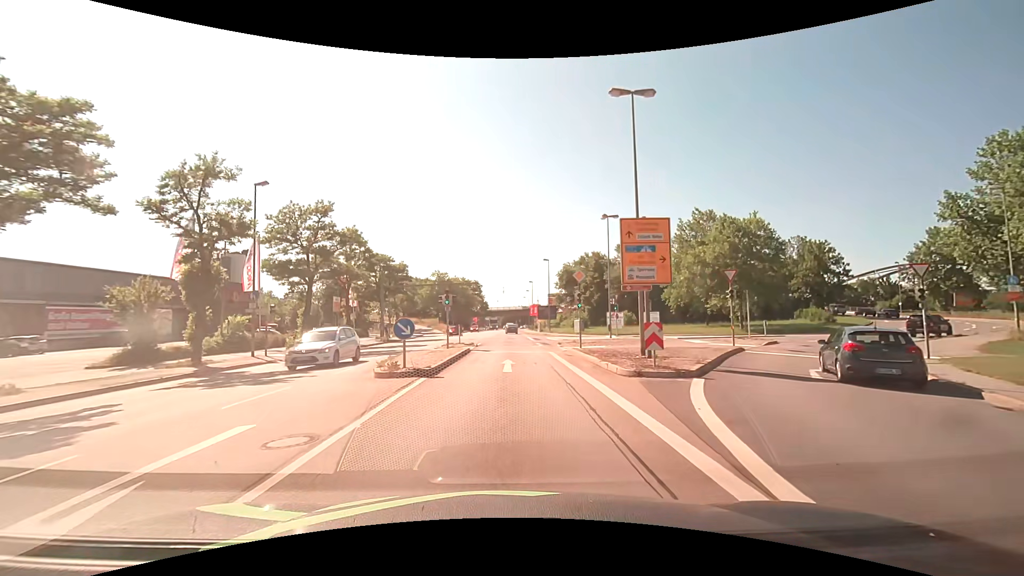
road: primary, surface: asphalt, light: Day
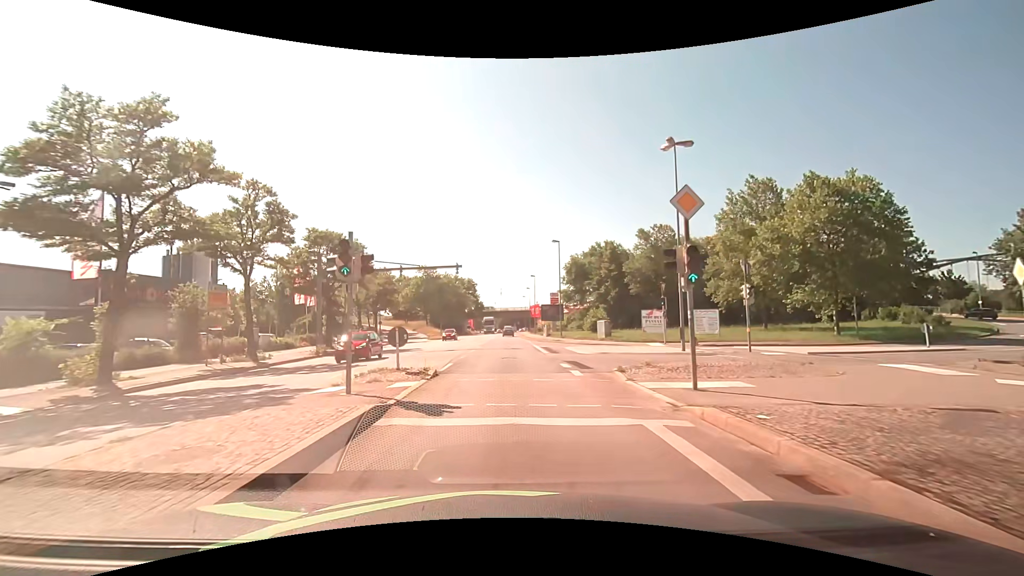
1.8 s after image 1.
(0.0, +17.1) m; 0°
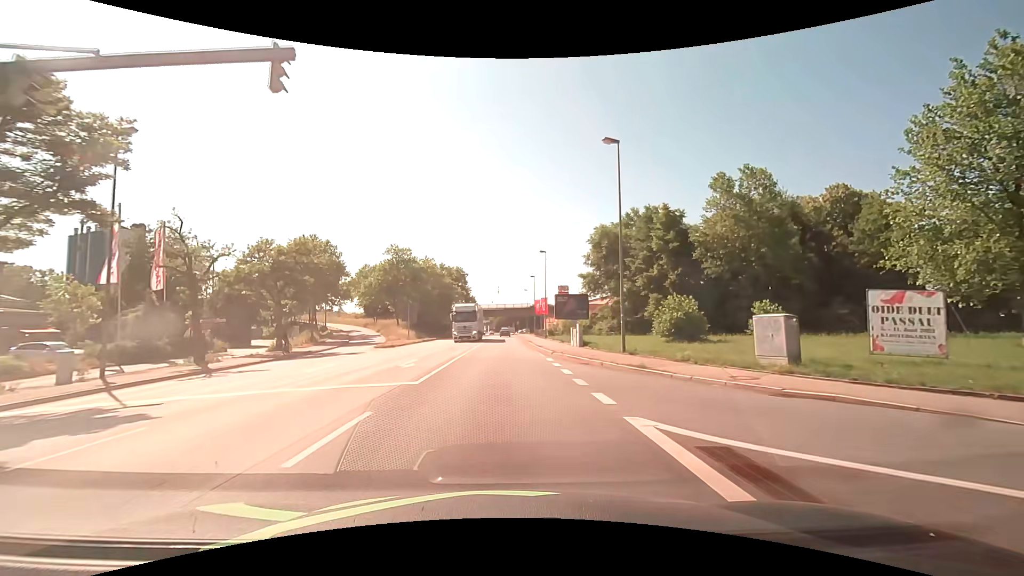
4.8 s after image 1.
(+0.1, +28.6) m; 0°
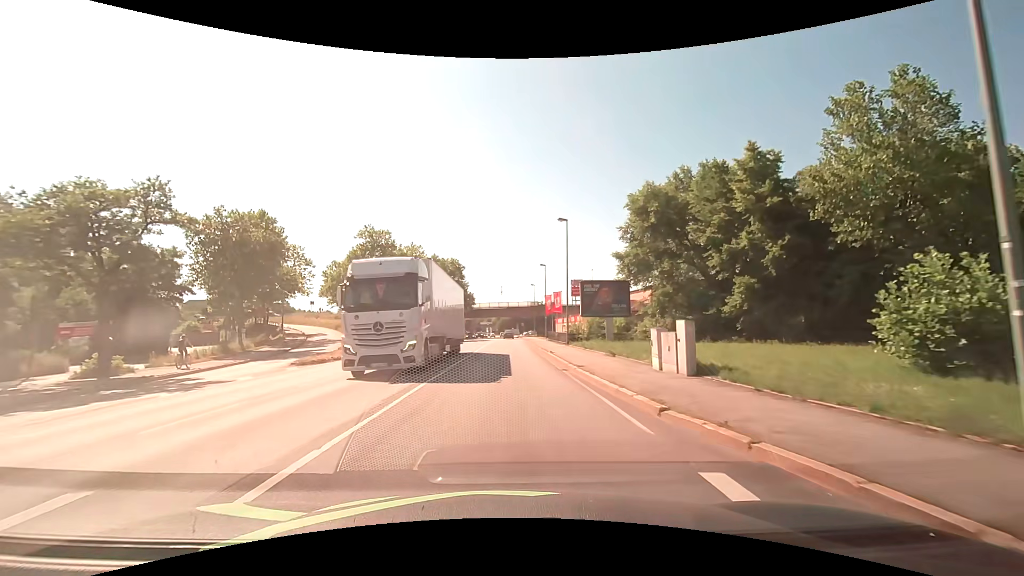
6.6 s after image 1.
(0.0, +17.9) m; 0°
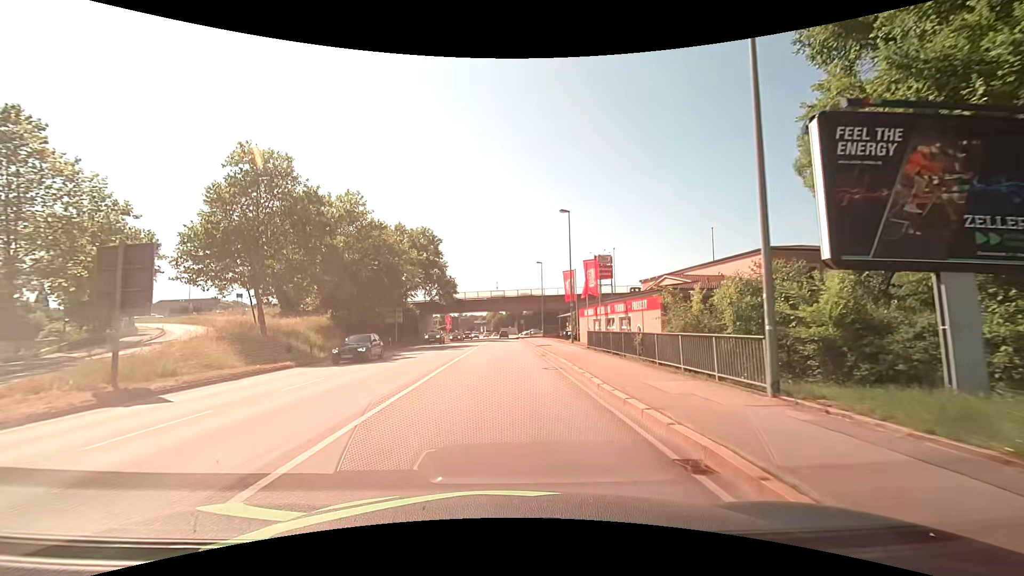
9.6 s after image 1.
(+0.2, +30.9) m; +1°
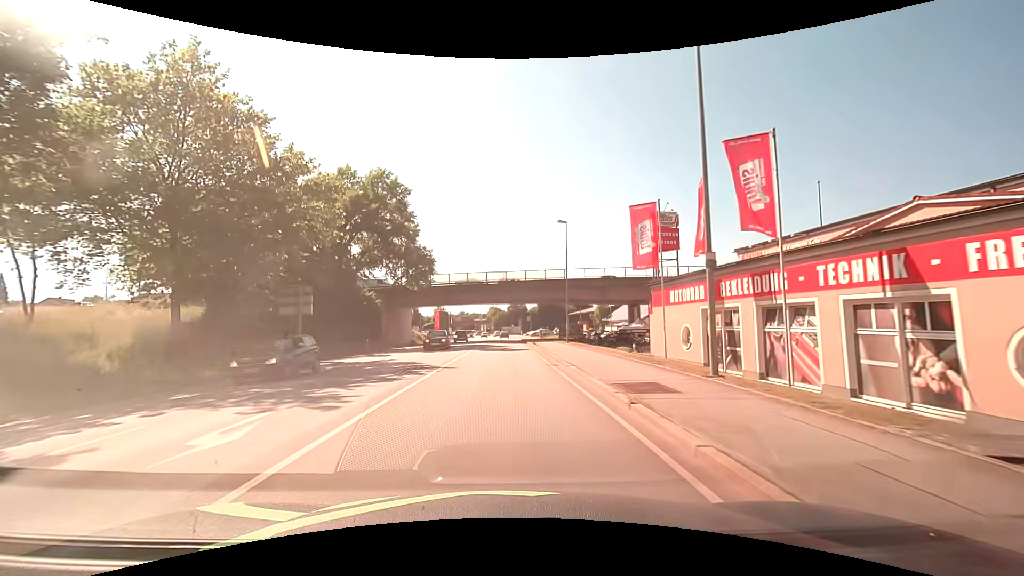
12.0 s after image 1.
(-0.1, +25.8) m; -1°
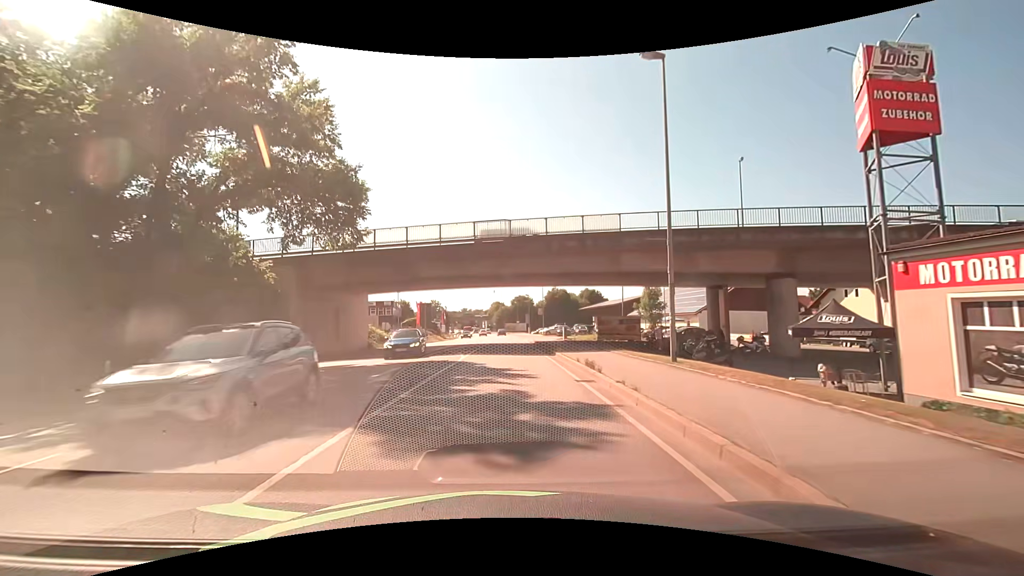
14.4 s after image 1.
(0.0, +25.6) m; 0°
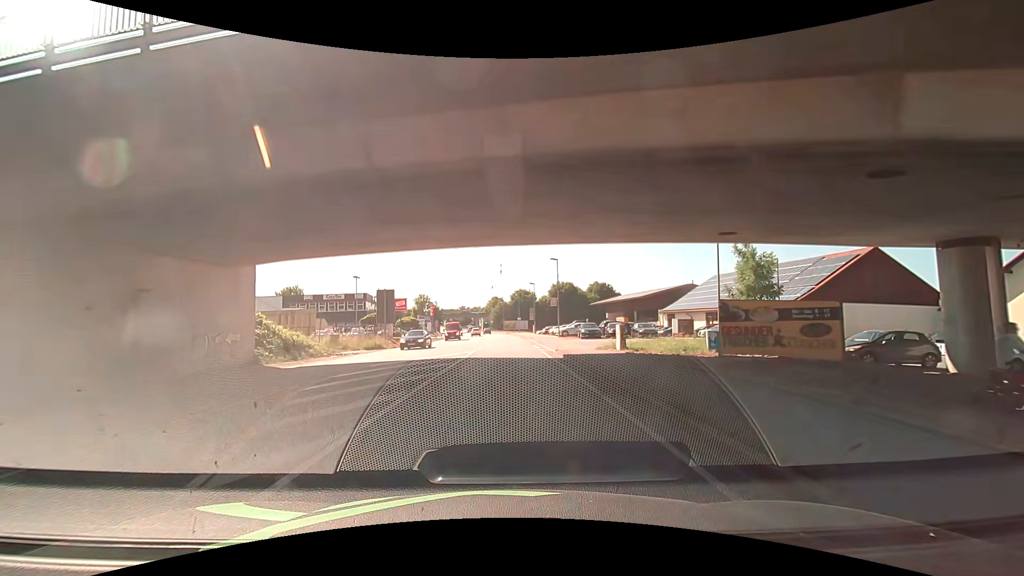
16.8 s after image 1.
(0.0, +22.8) m; 0°
